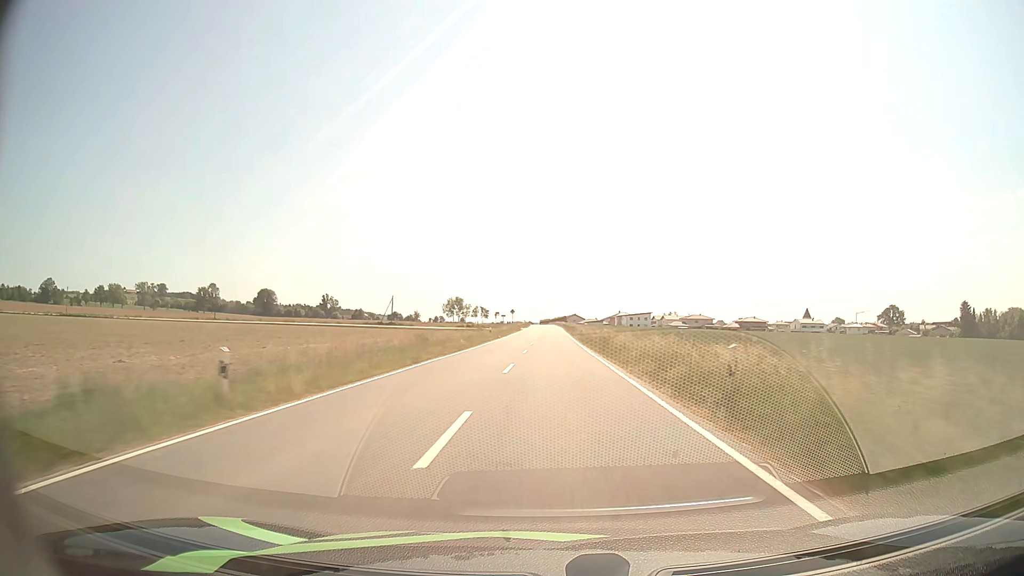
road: tertiary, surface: asphalt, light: Day
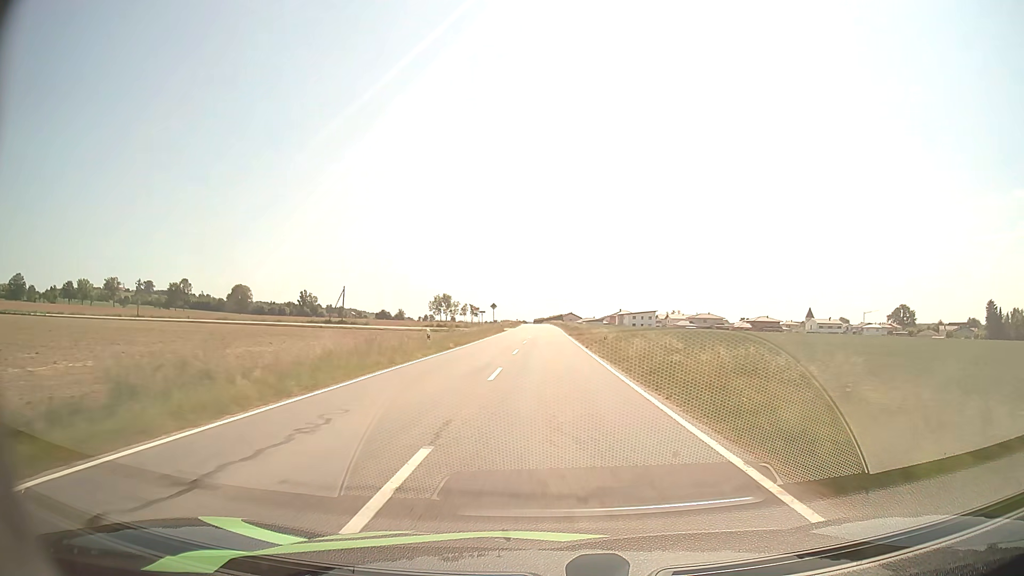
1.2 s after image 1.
(+0.2, +28.2) m; +1°
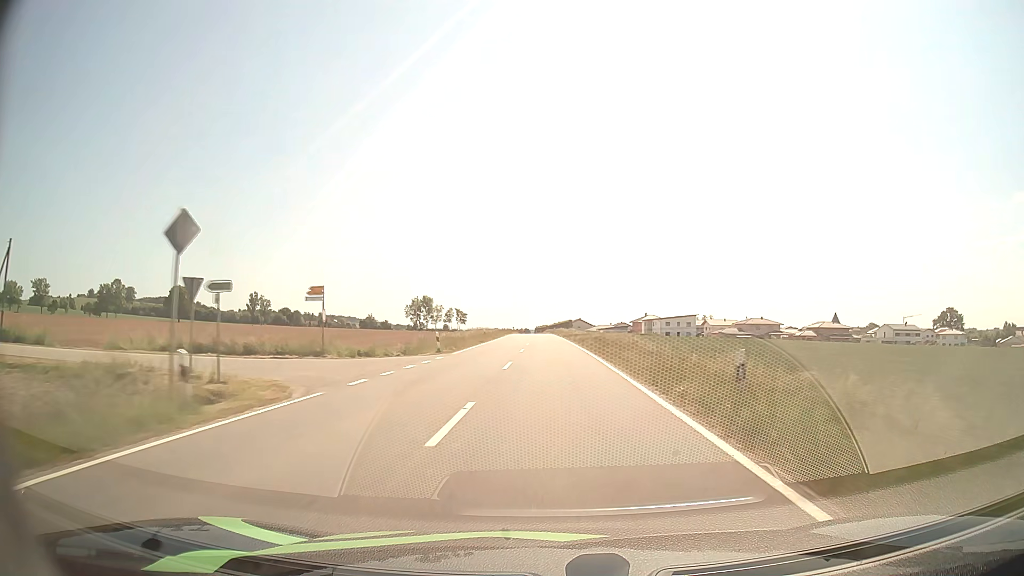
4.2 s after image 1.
(-0.1, +70.1) m; 0°
(0, +10) (0, +20) (0, +30) (0, +40) (0, +50) (0, +60) (0, +70) (0, +80) (-1, +90) (-1, +100) m
